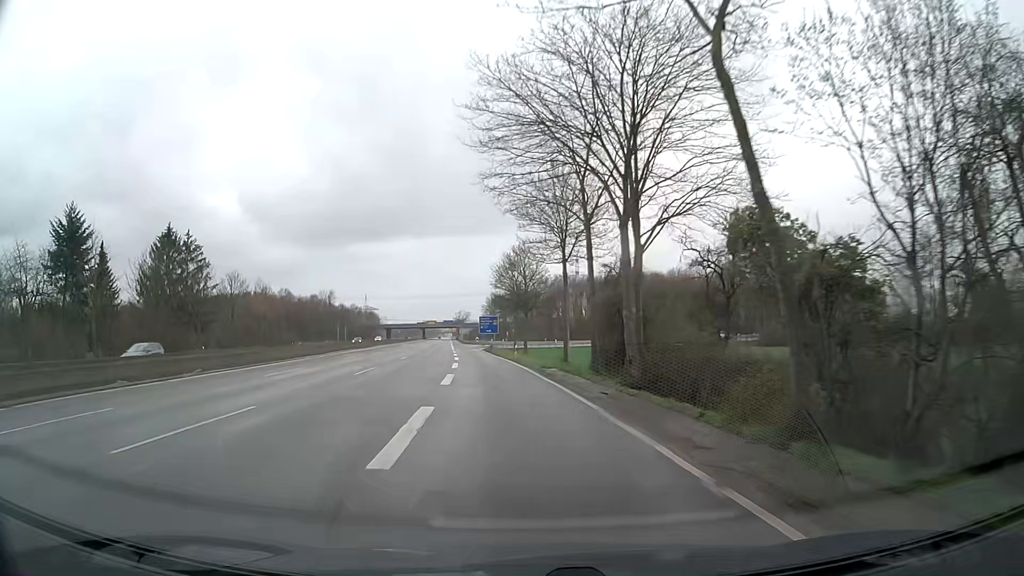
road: trunk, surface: asphalt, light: Day
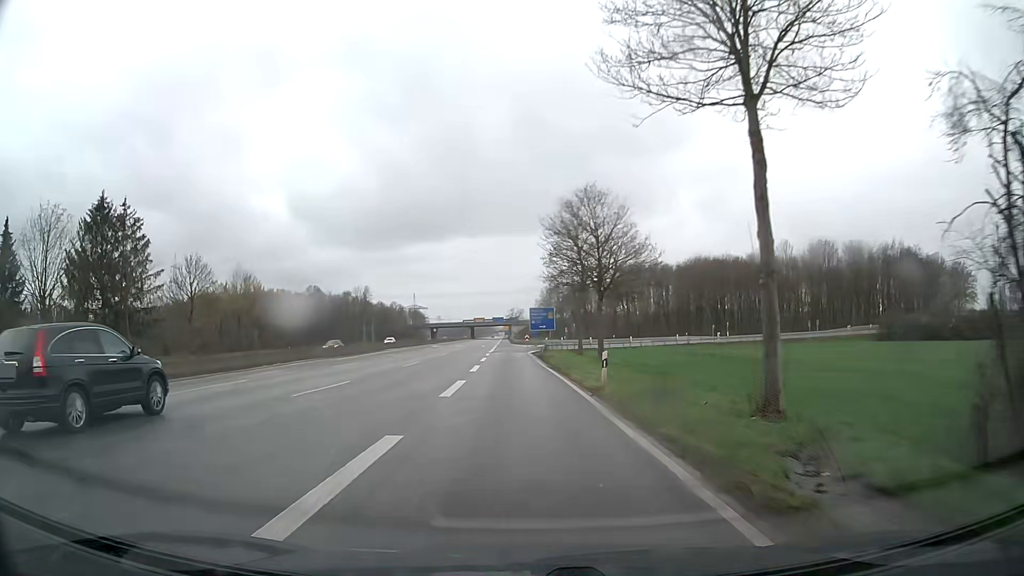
(-1.3, +27.7) m; -5°
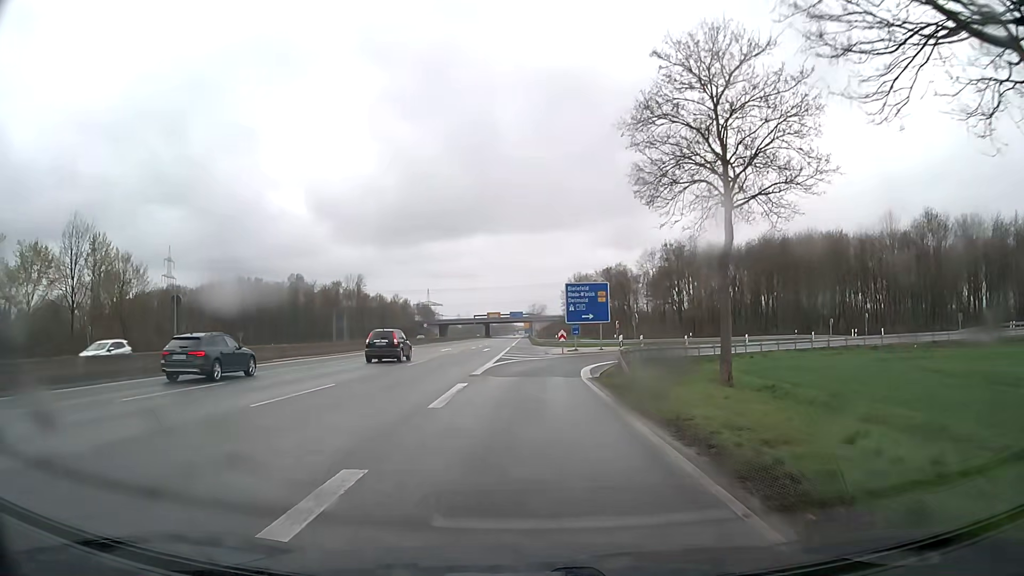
(-0.8, +38.8) m; -1°
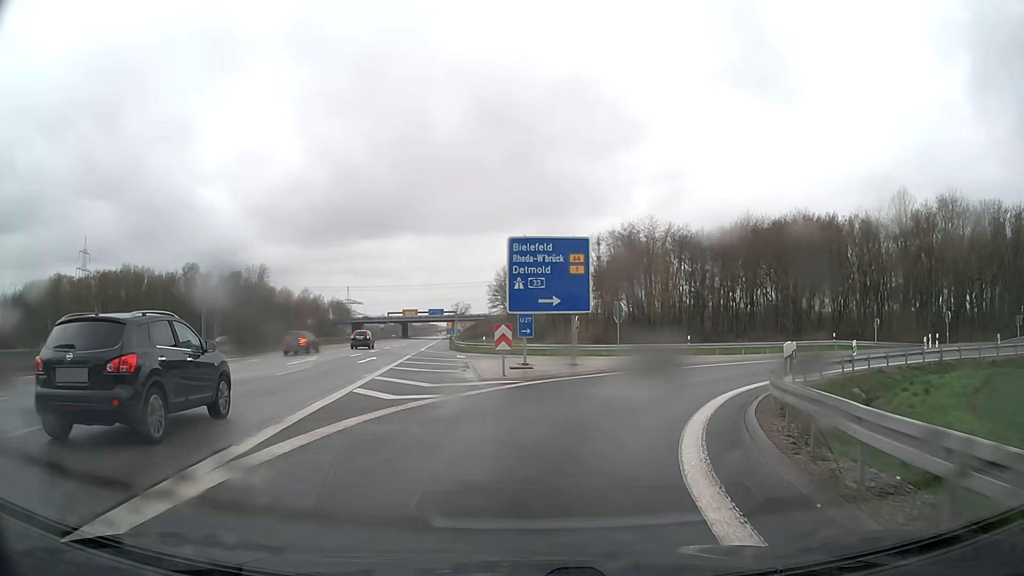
(+0.4, +24.5) m; +6°
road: motorway_link
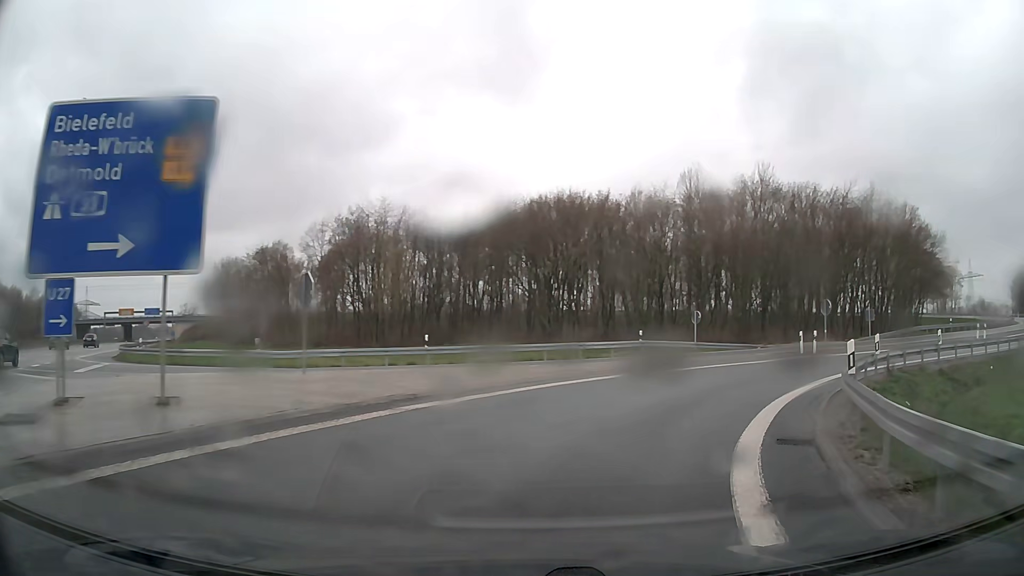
(+2.8, +16.0) m; +22°
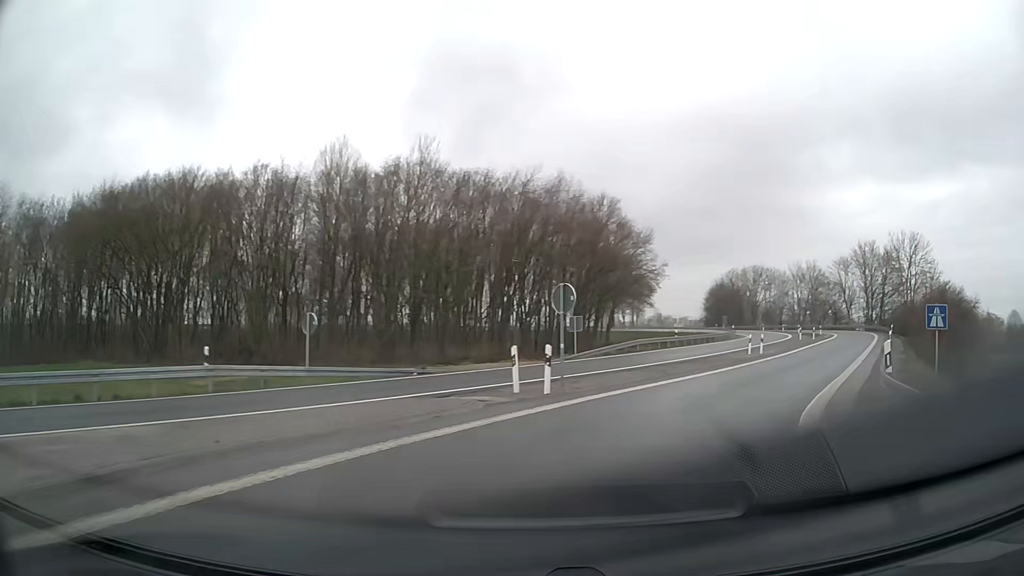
(+4.2, +16.5) m; +29°
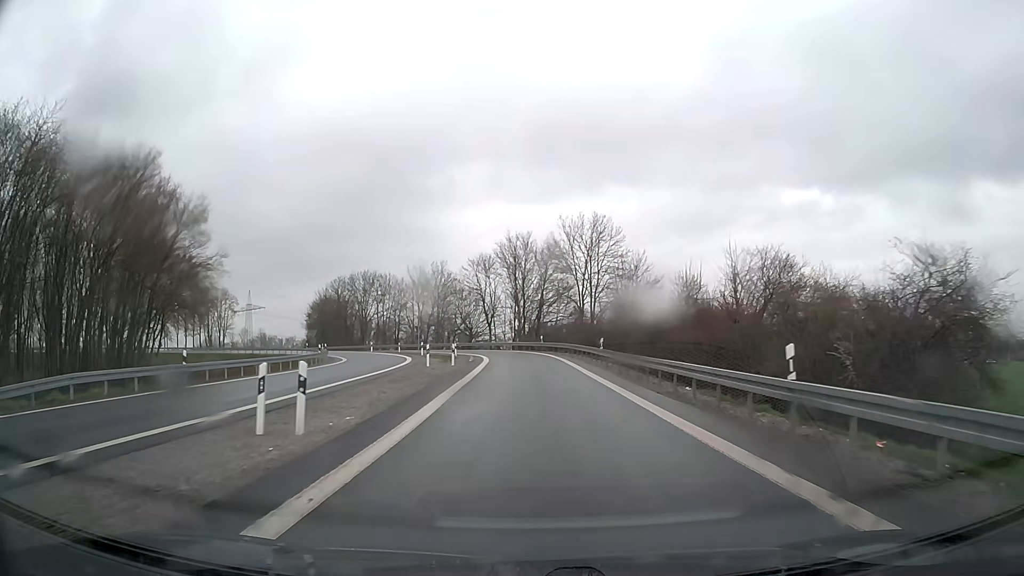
(+9.8, +25.5) m; +34°
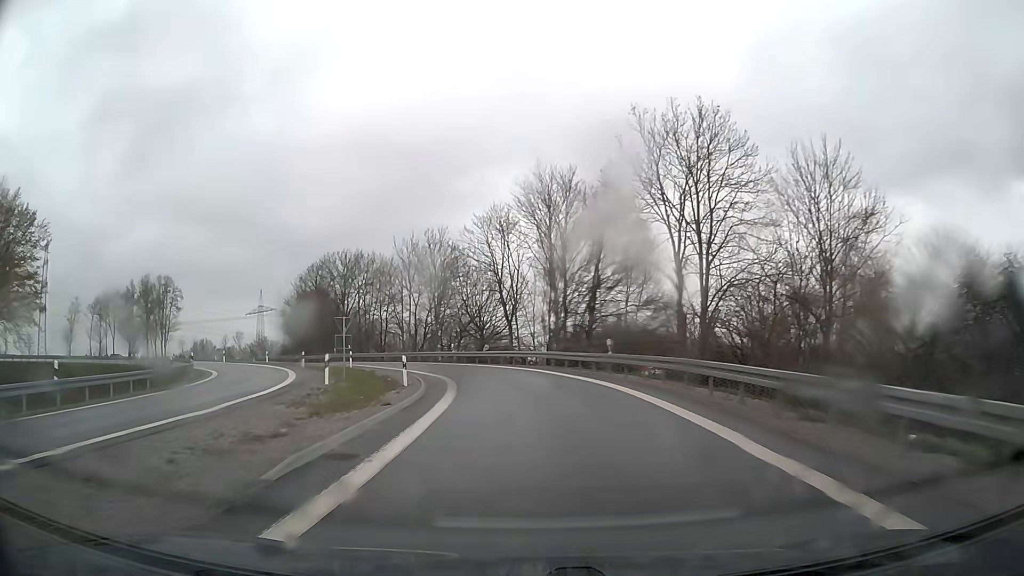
(-0.2, +33.2) m; -3°
(0, +10) (-1, +20) (-2, +30) (-5, +39) (-9, +49) (-14, +57) (-21, +65) (-27, +72) (-33, +80) (-39, +88) m
